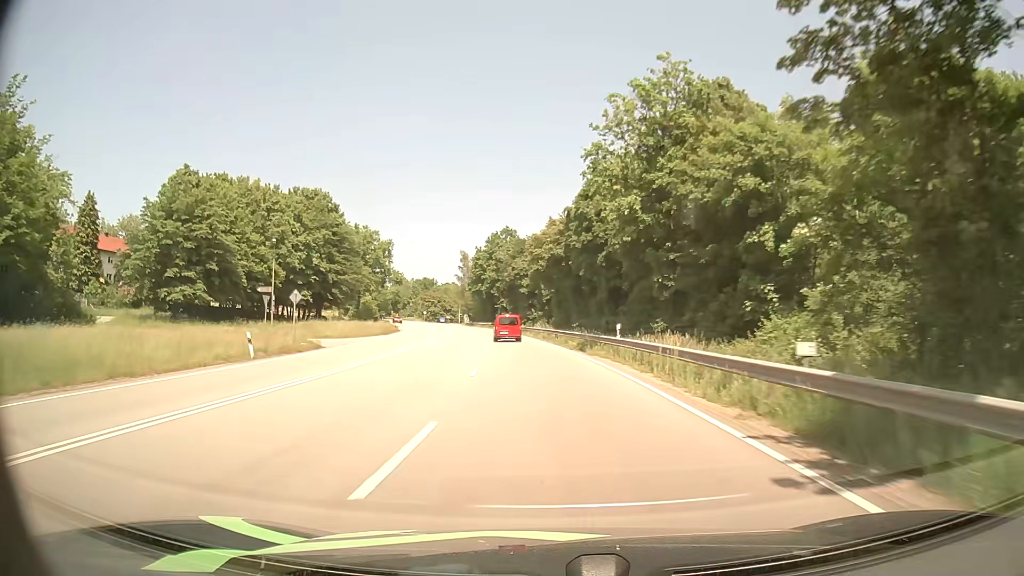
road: primary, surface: asphalt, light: Day
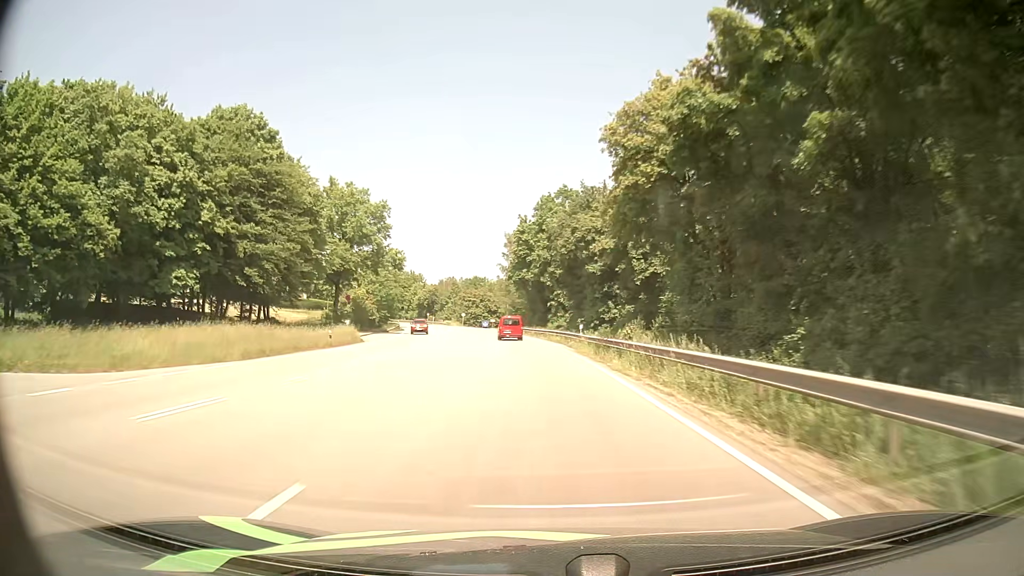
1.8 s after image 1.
(-1.8, +40.2) m; -6°
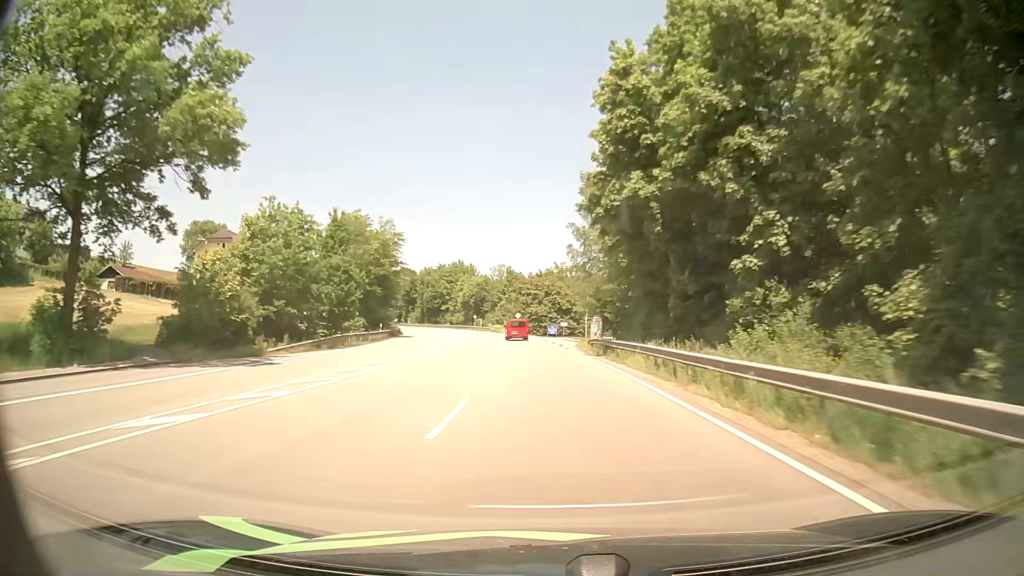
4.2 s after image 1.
(-2.9, +53.4) m; -6°
(0, +10) (0, +20) (-1, +30) (-1, +40) (-2, +50) (-3, +60) (-4, +70) (-5, +80) (-7, +90) (-9, +99) m
